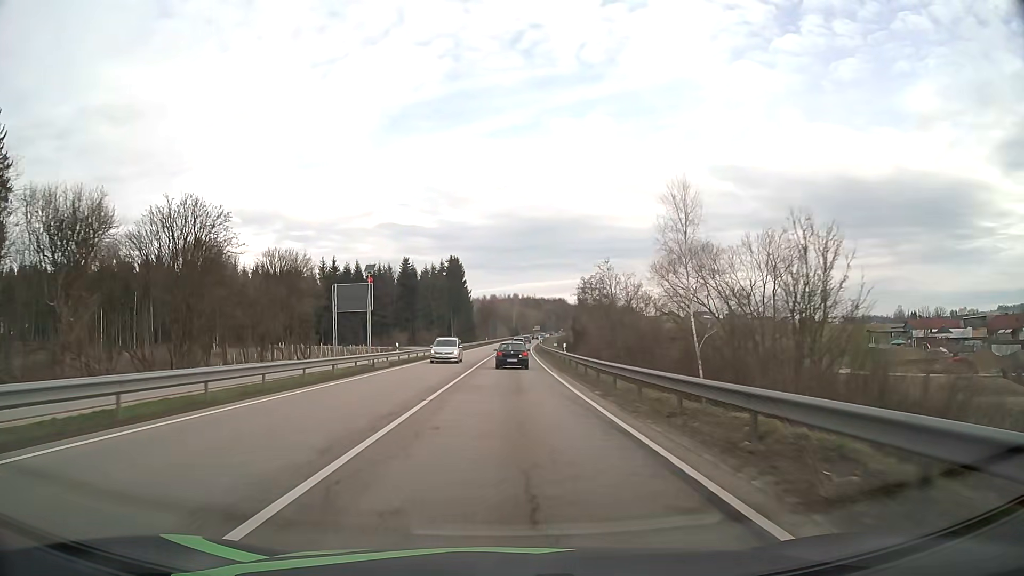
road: primary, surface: asphalt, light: Day
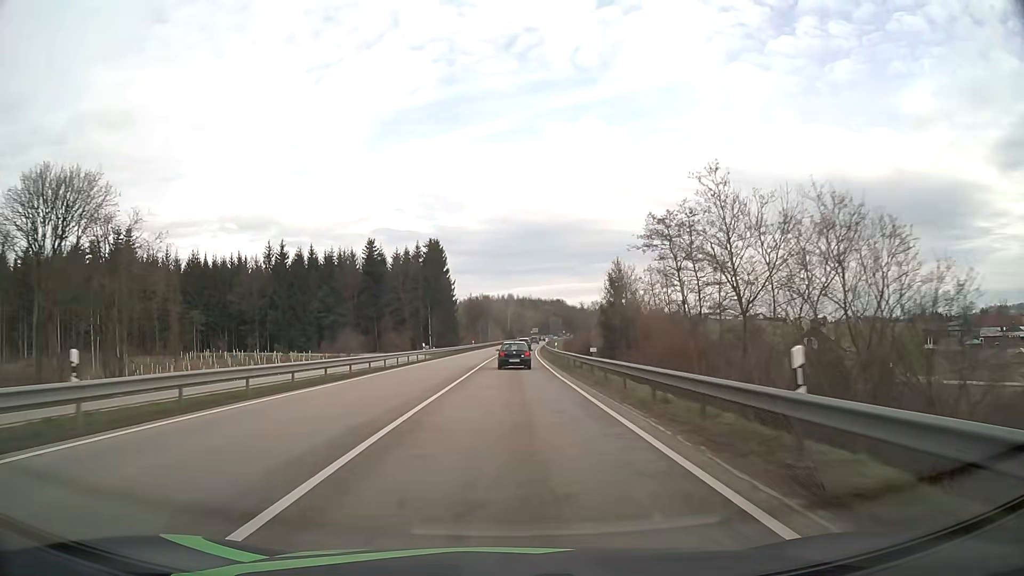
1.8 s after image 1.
(+0.1, +33.7) m; 0°
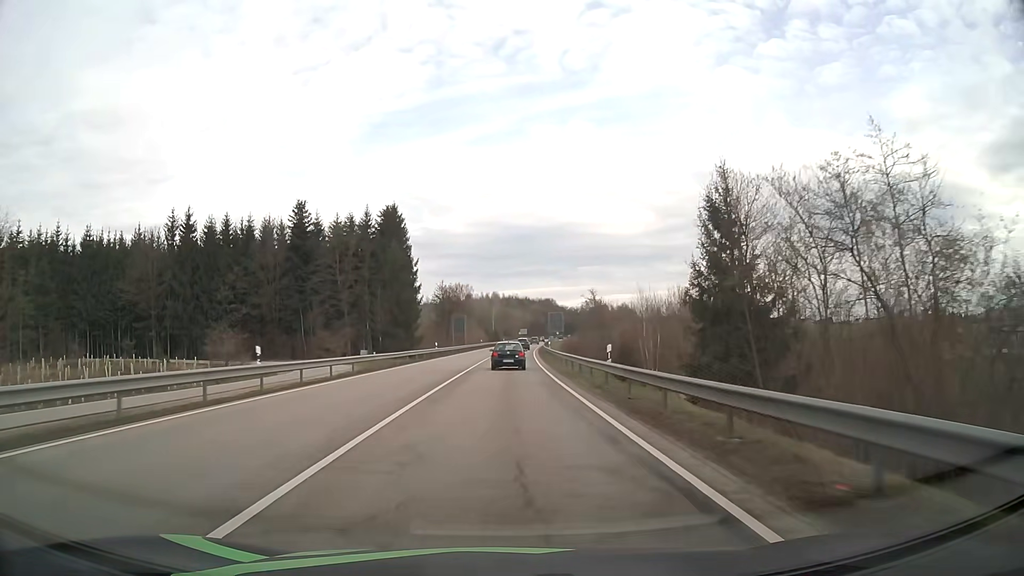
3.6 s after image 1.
(+0.4, +34.5) m; +1°
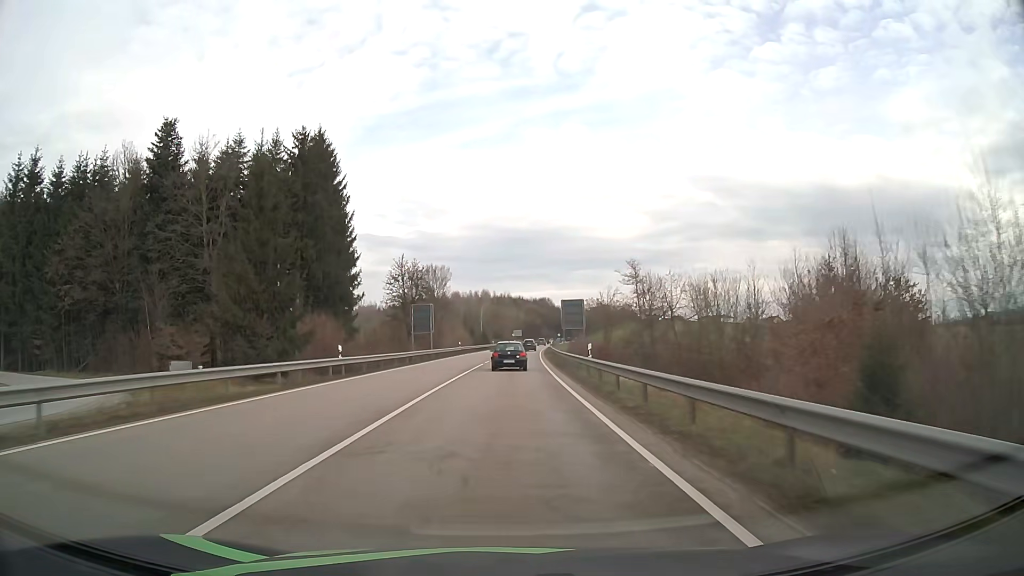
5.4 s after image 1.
(+0.3, +34.6) m; +1°
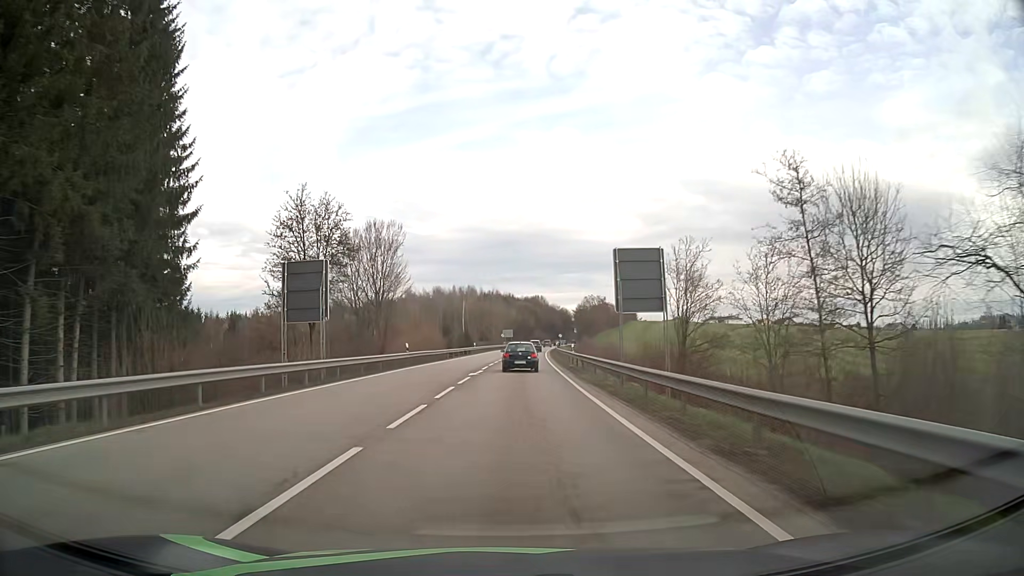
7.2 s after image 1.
(+0.3, +34.6) m; +1°
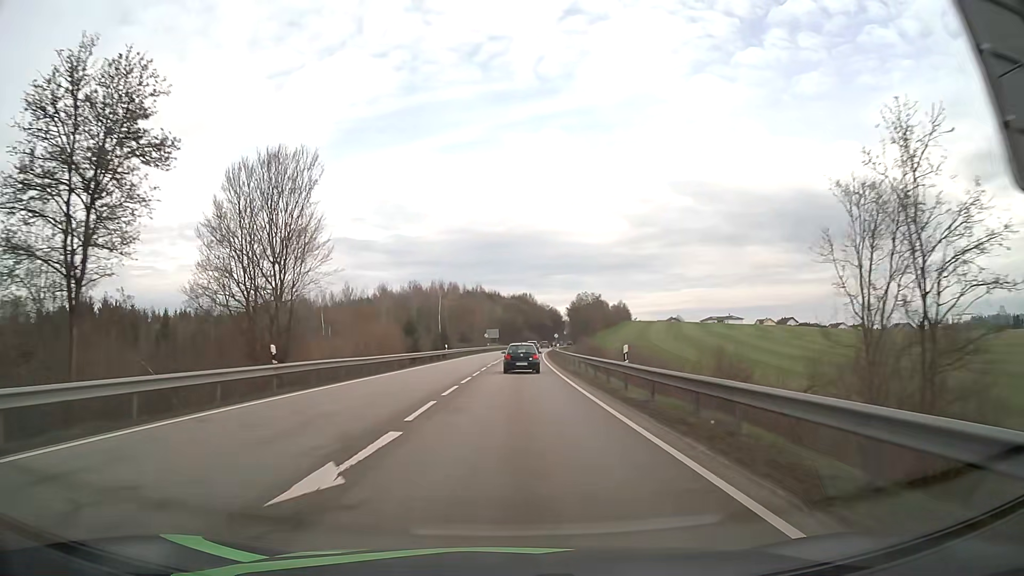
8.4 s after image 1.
(+0.3, +23.1) m; +1°
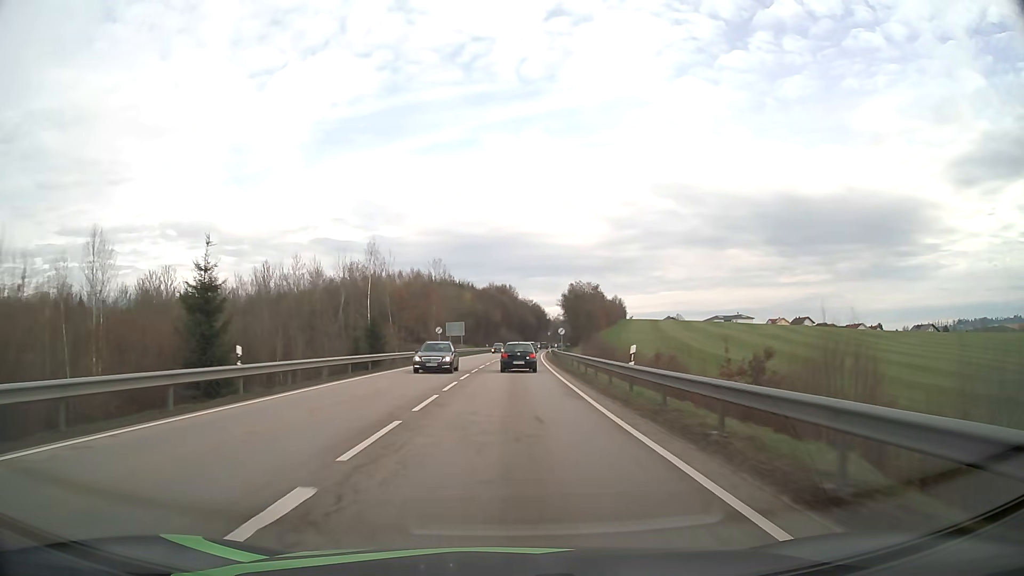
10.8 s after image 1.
(+0.8, +46.3) m; +2°
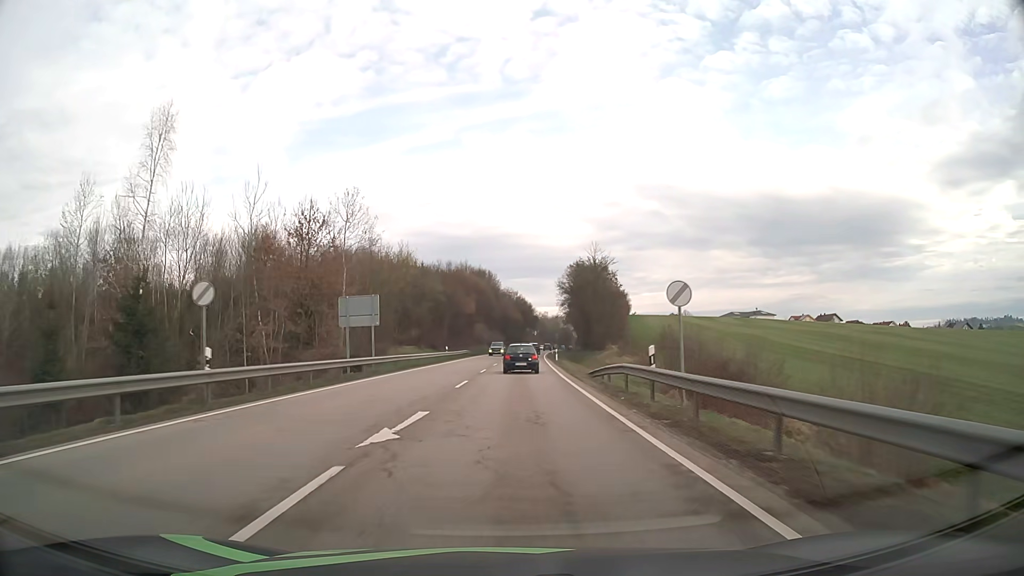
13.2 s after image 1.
(+0.6, +46.6) m; +2°
(0, +10) (0, +20) (0, +30) (+1, +40) (+1, +50) (+1, +60) (+2, +70) (+2, +80) (+3, +90) (+4, +100) m
